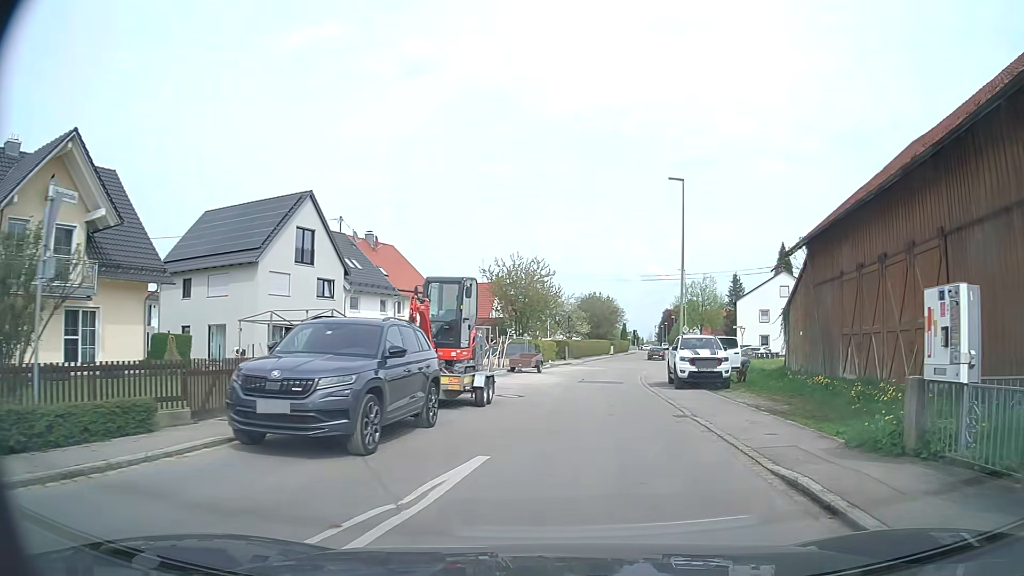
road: unclassified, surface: asphalt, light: Day
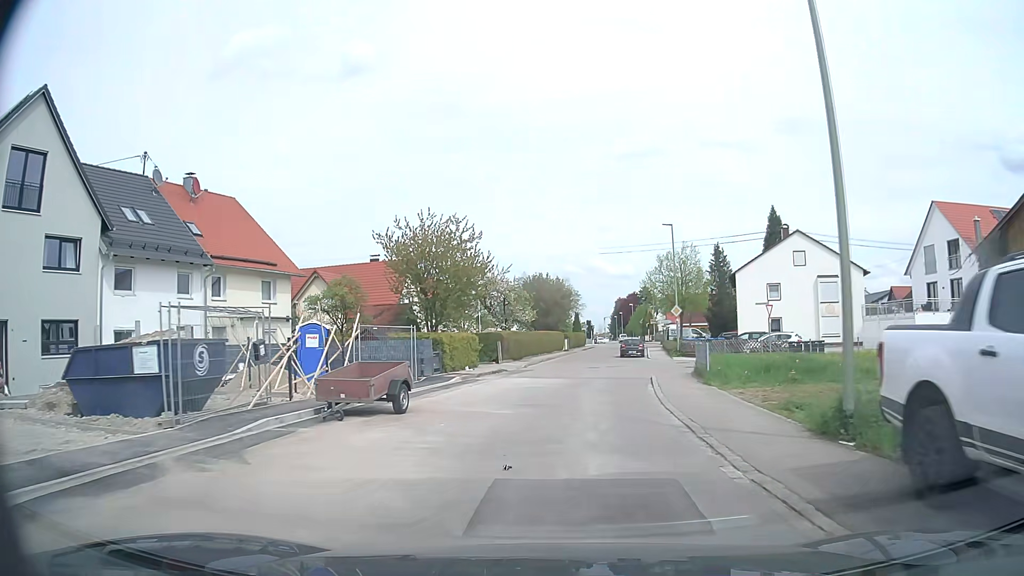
(+1.5, +21.7) m; +5°
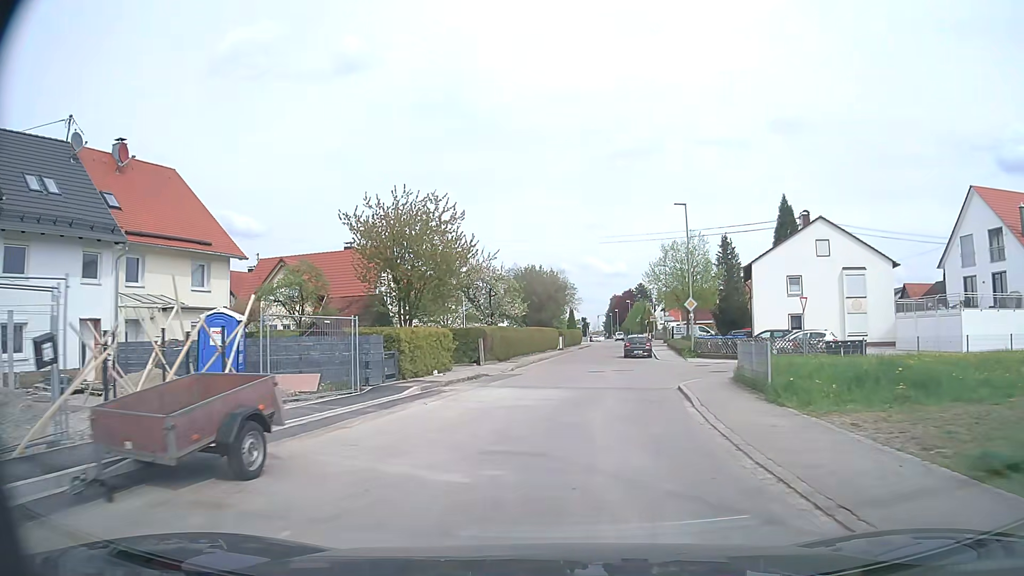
(0.0, +6.6) m; 0°
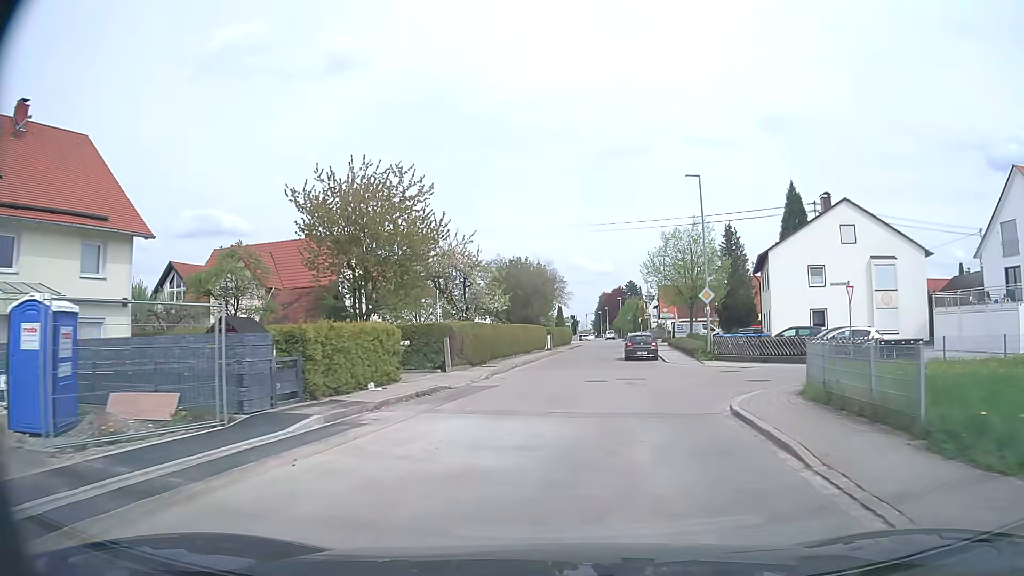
(+0.1, +6.9) m; +1°
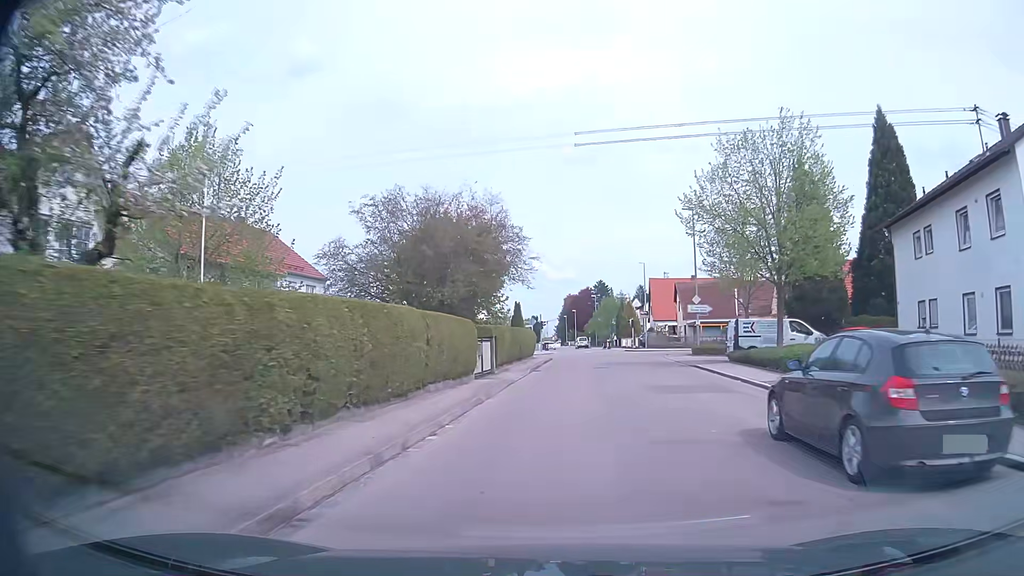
(+0.7, +29.2) m; +3°
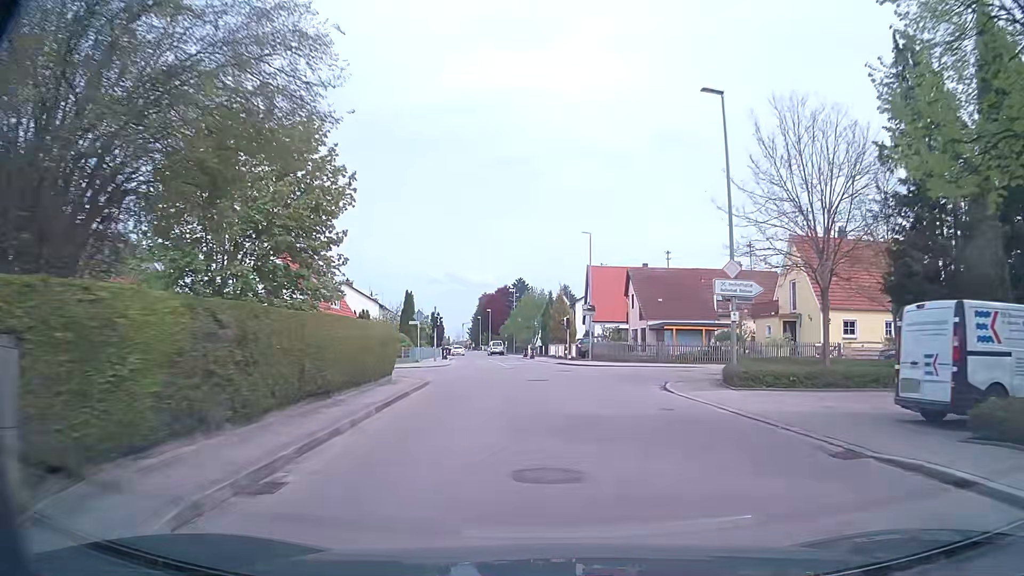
(+1.2, +21.5) m; +7°
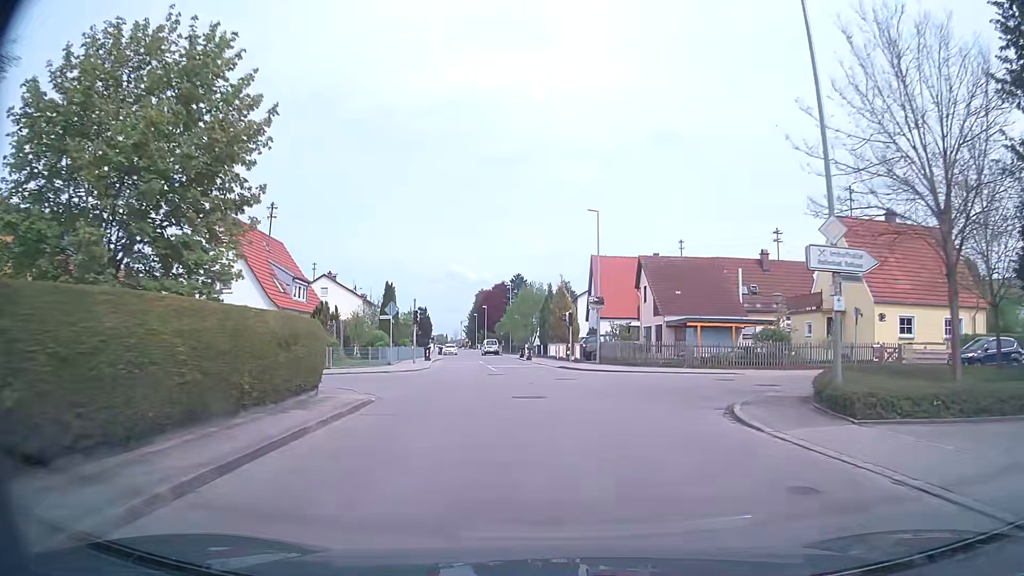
(+0.1, +7.2) m; 0°
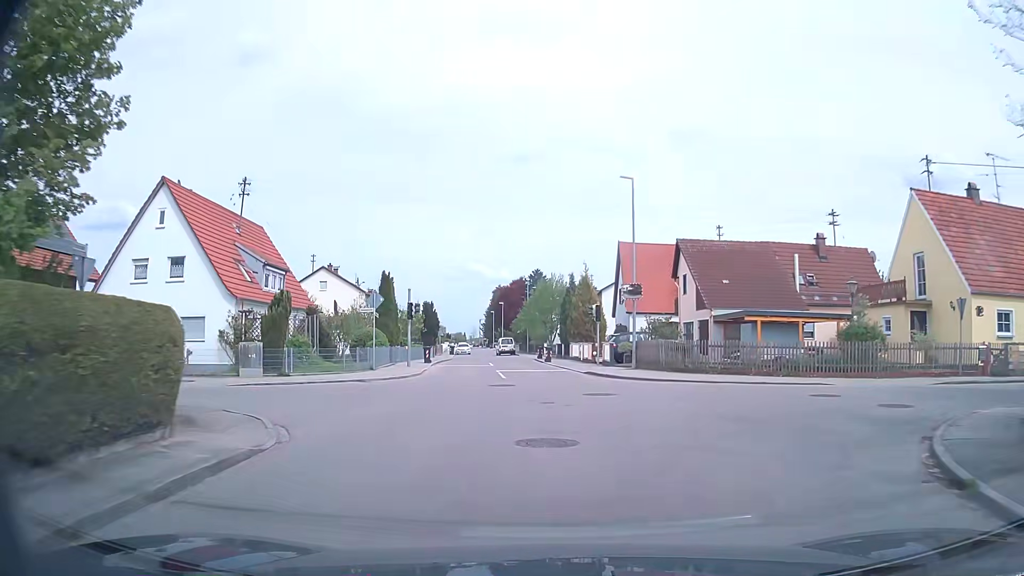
(-0.1, +7.2) m; -1°
(0, +10) (-1, +20) (-2, +30) (-3, +40) (-4, +50) (-6, +60) (-7, +70) (-8, +80) (-8, +90) (-9, +99) m
